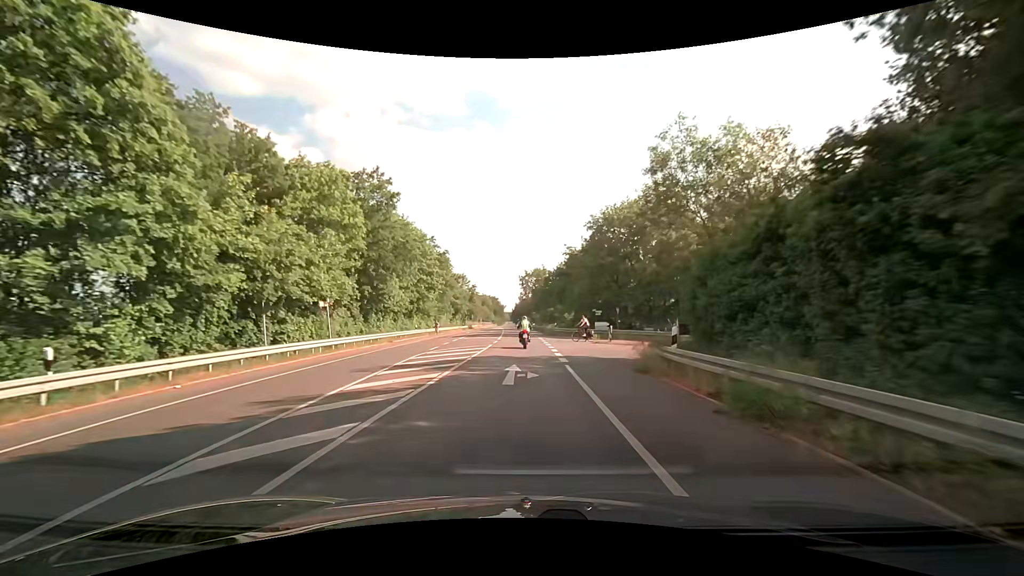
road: tertiary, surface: asphalt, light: Day
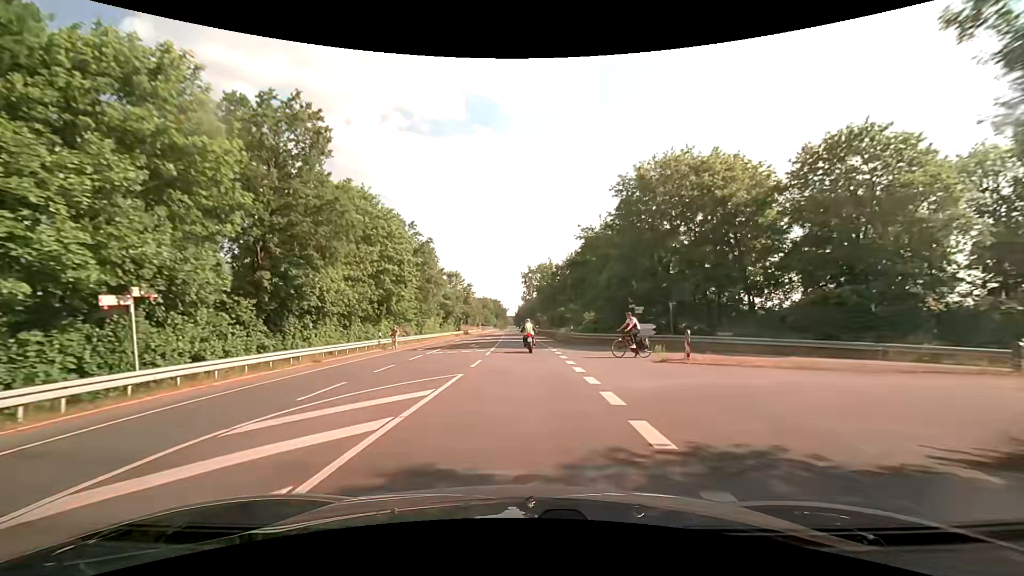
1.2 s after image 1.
(0.0, +14.9) m; 0°
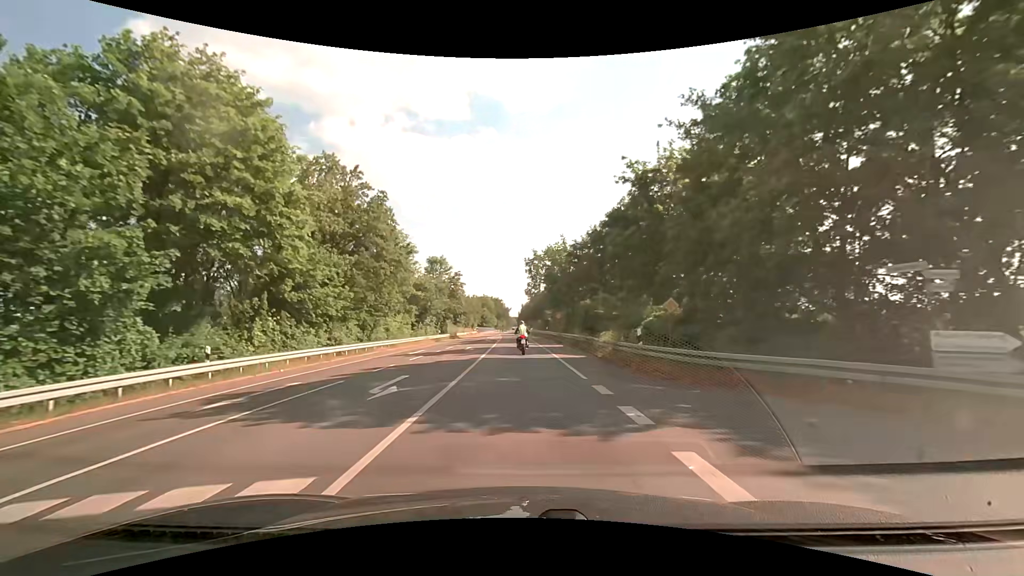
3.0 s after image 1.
(-0.2, +22.0) m; -1°
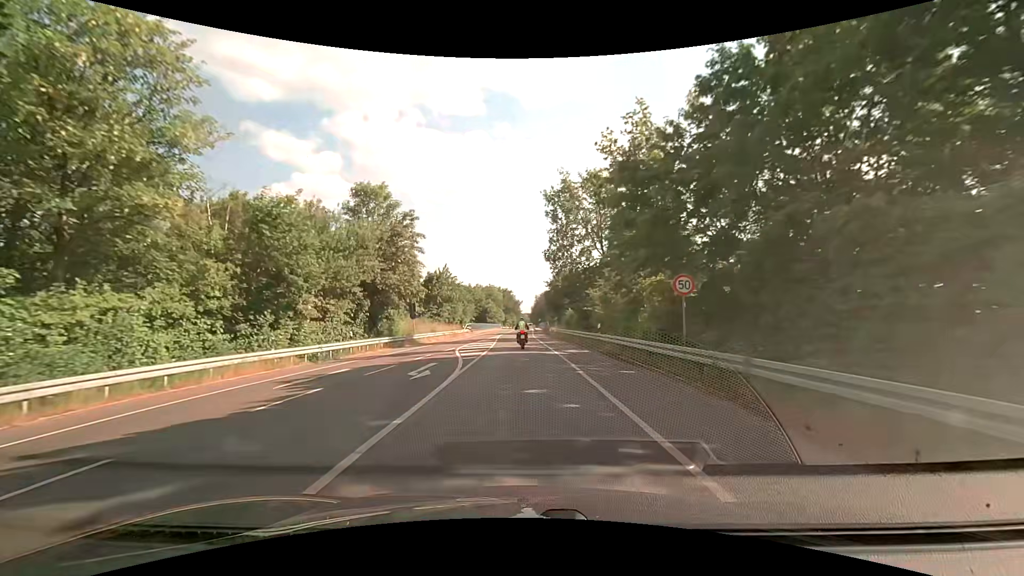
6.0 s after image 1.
(-0.5, +37.5) m; -2°
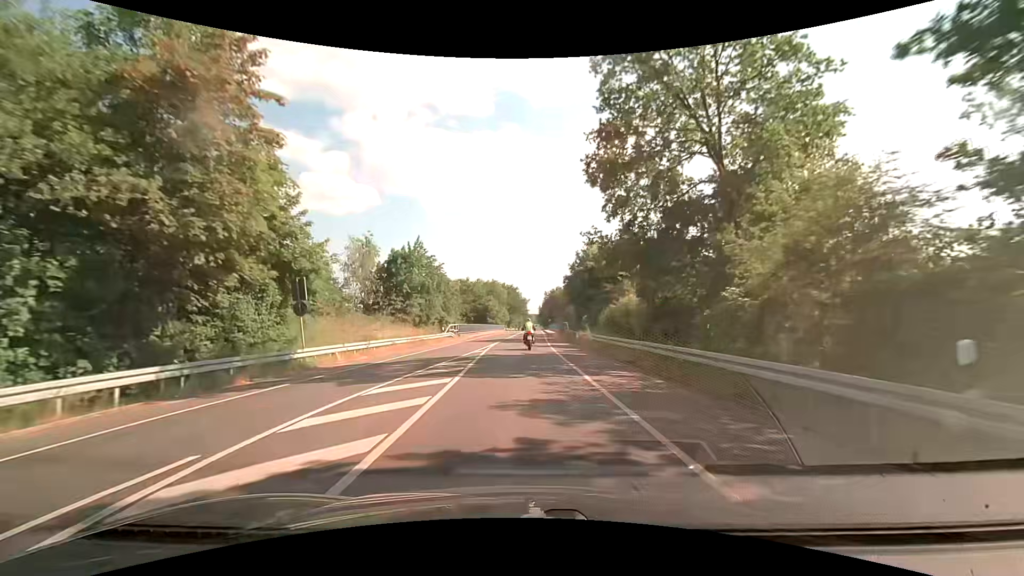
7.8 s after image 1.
(-0.1, +22.7) m; 0°
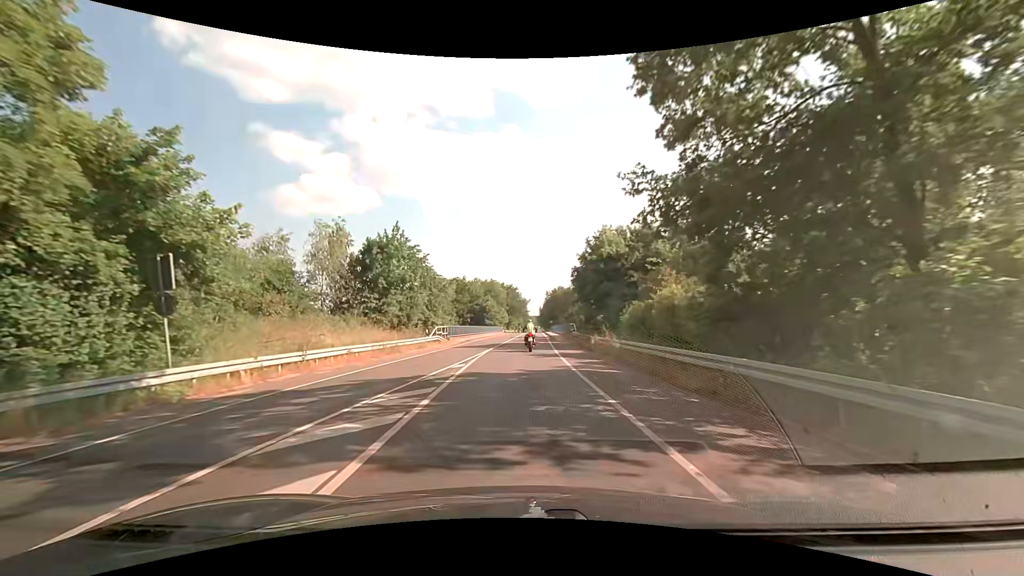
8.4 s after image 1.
(0.0, +7.6) m; 0°
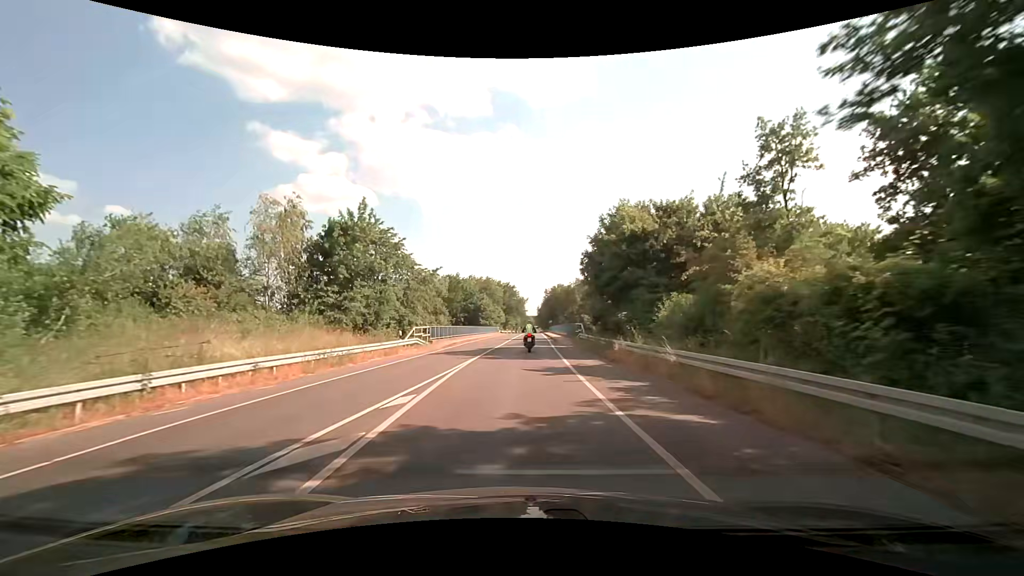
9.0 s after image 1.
(0.0, +7.6) m; 0°
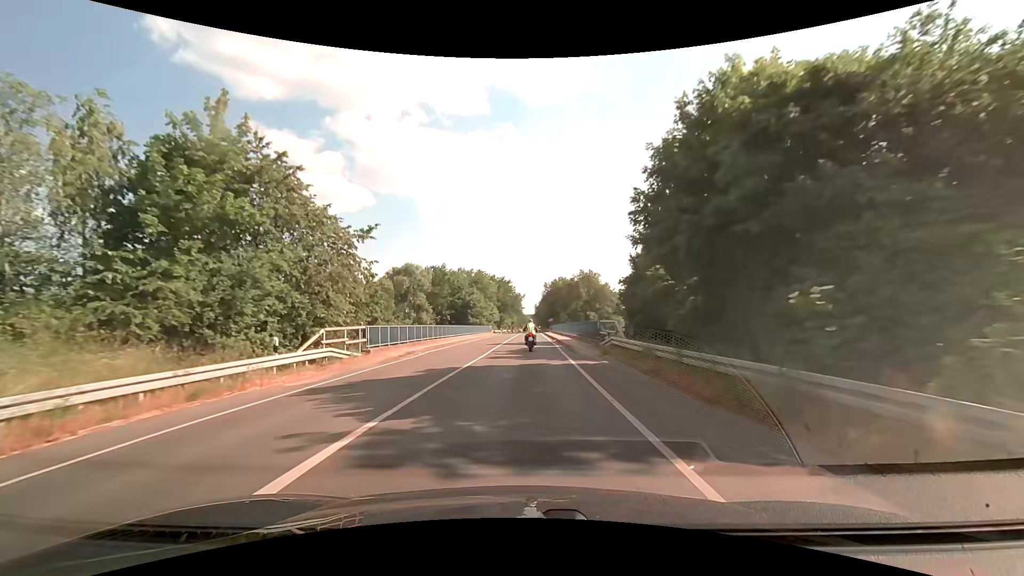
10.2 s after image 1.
(+0.2, +15.2) m; +1°
(0, +10) (0, +20) (0, +30) (0, +40) (+1, +50) (+1, +60) (+1, +70) (+1, +80) (+2, +90) (+2, +100) m
